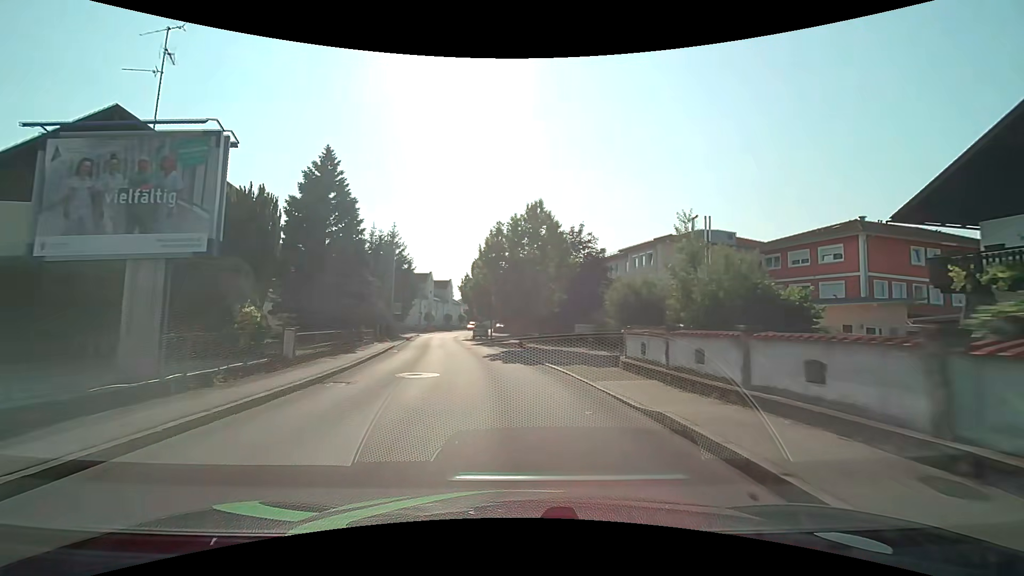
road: secondary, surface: asphalt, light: Day
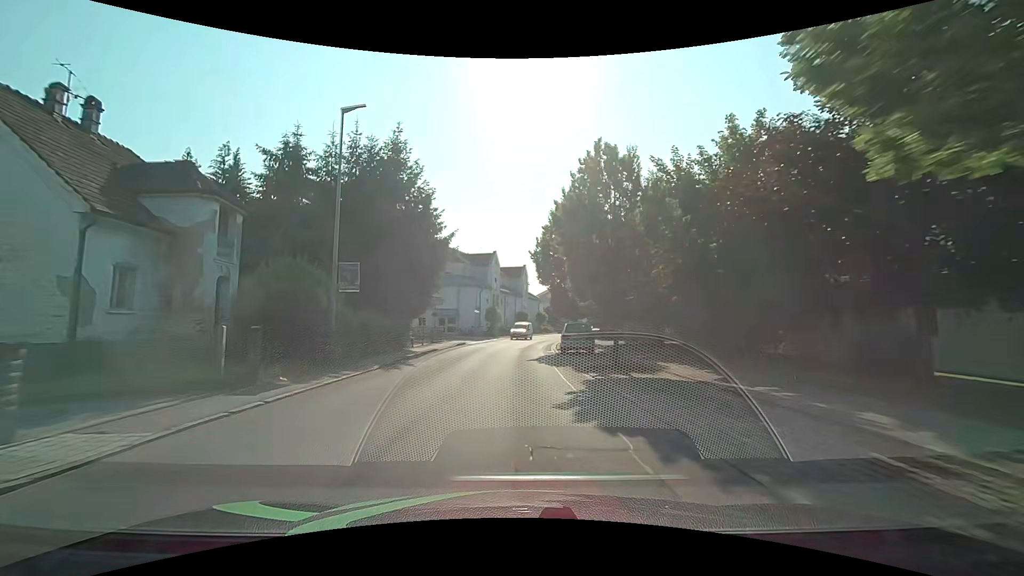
(-2.6, +29.6) m; -9°
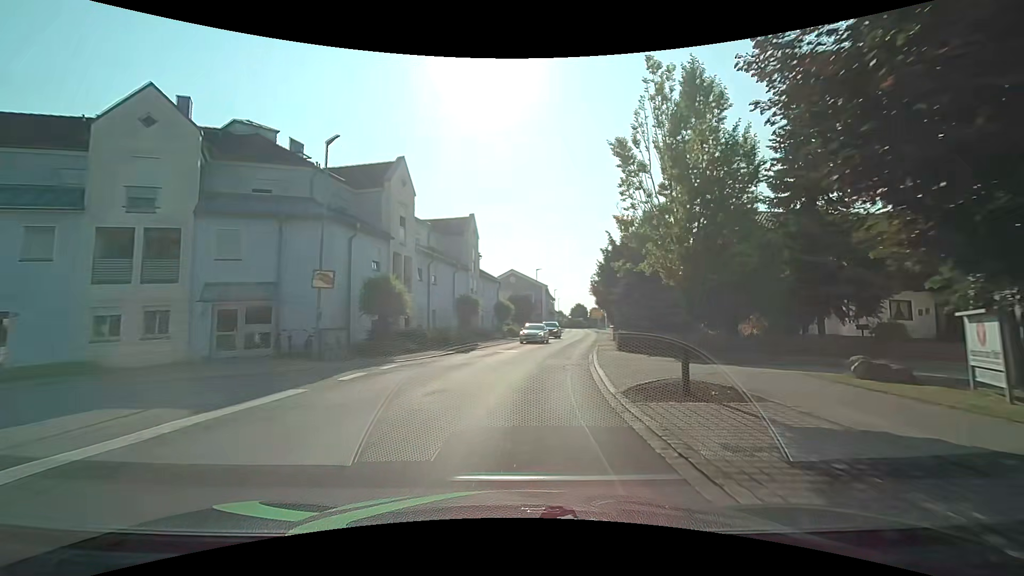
(+0.8, +37.1) m; +6°
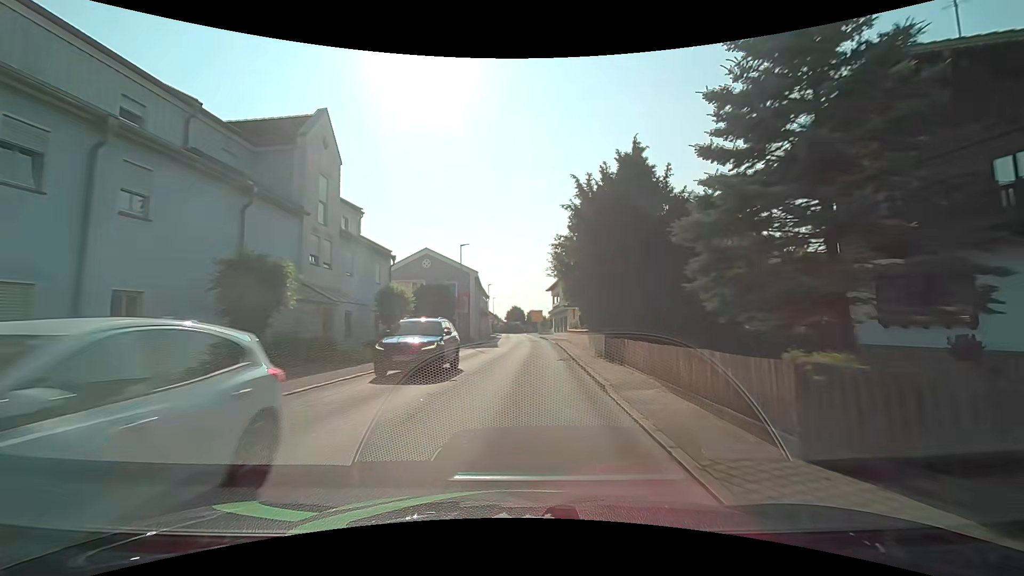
(+1.5, +21.5) m; +7°
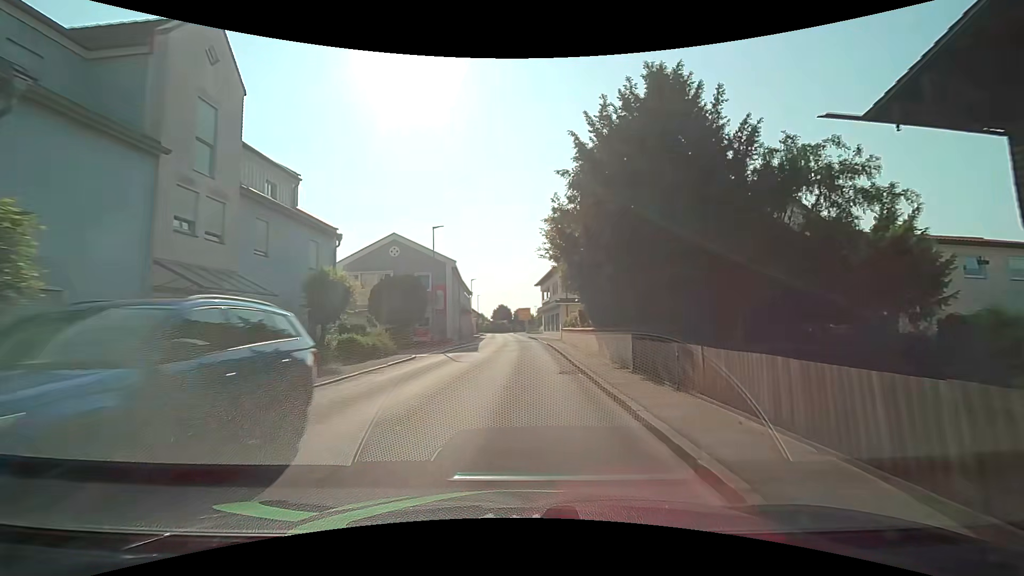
(+0.2, +7.1) m; +2°
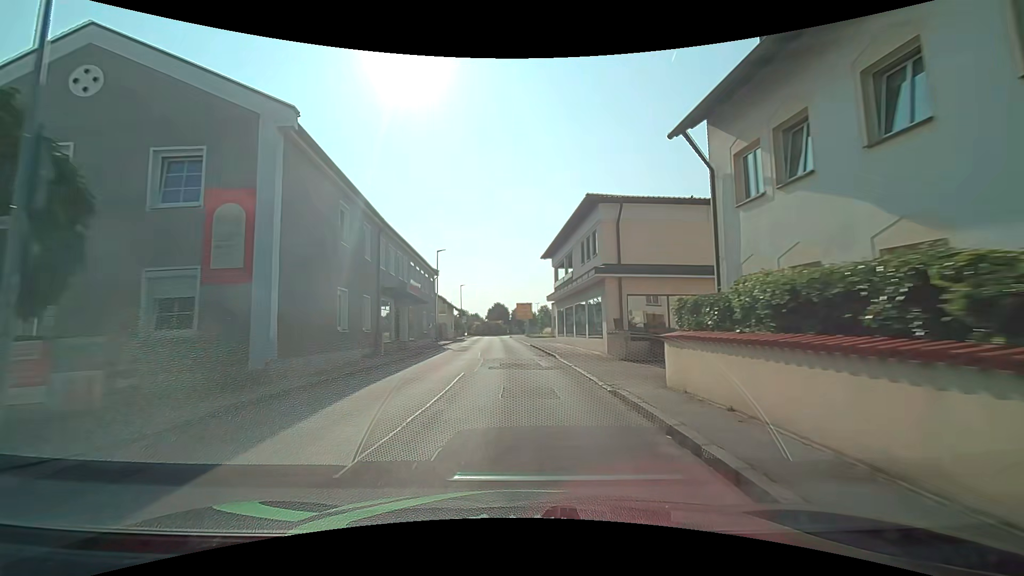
(+0.2, +28.3) m; -1°
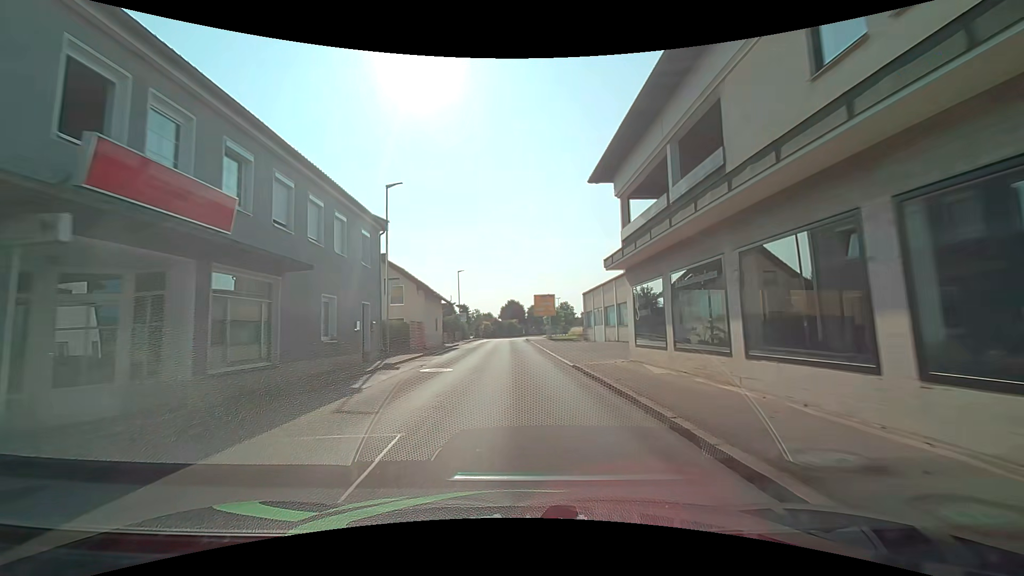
(-0.2, +21.2) m; -1°
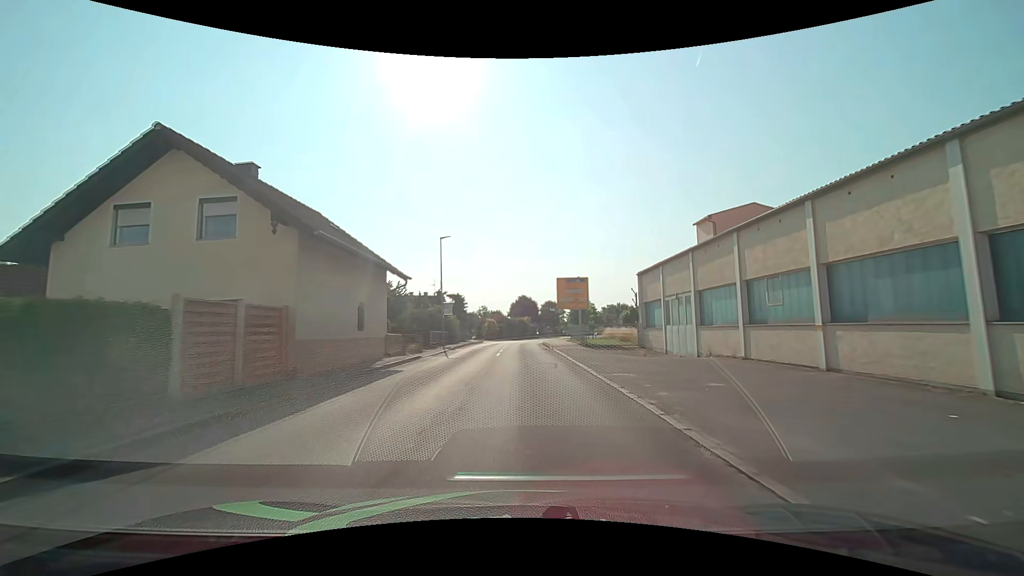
(-0.4, +21.1) m; -1°
(0, +10) (0, +20) (0, +30) (0, +40) (0, +50) (+1, +60) (+3, +70) (+7, +79) (+13, +87) (+22, +91) m
